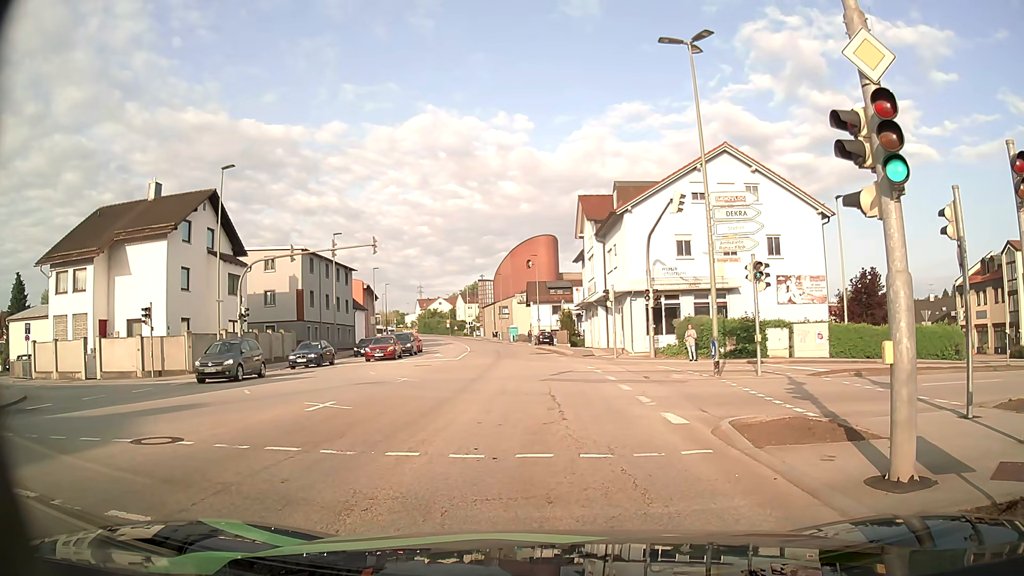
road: tertiary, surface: asphalt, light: Day
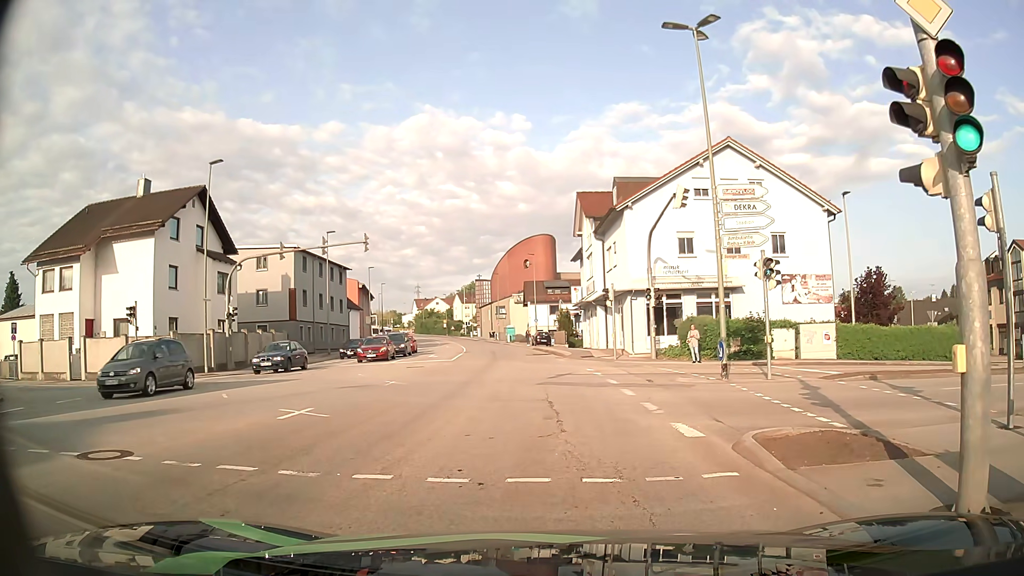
(0.0, +1.3) m; +1°
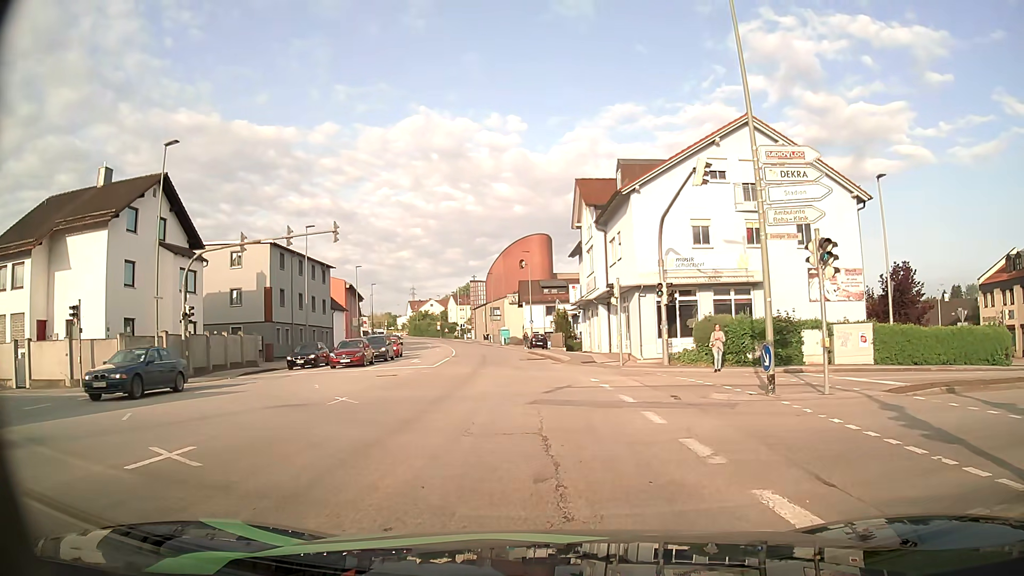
(0.0, +4.5) m; -1°
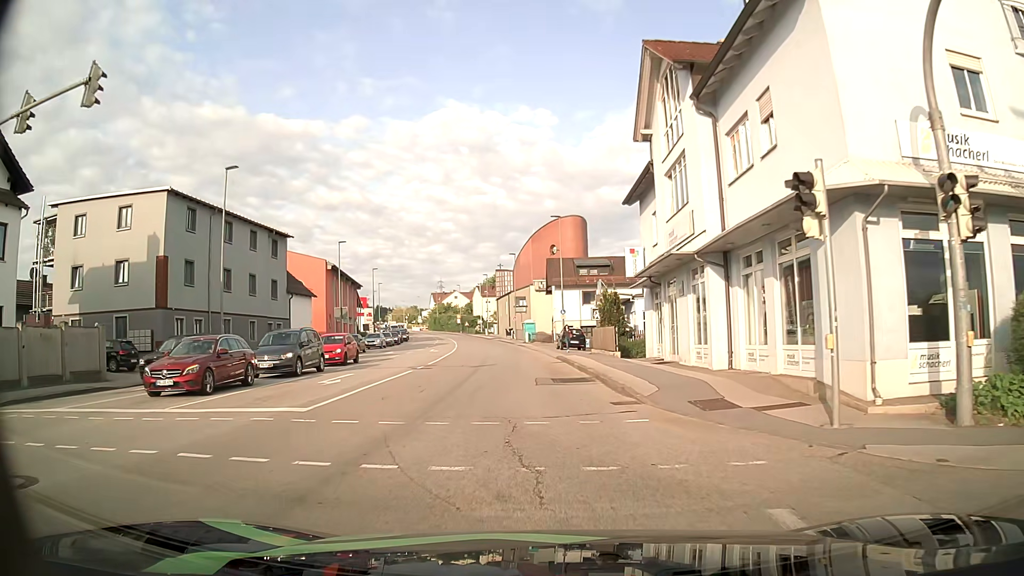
(-0.3, +19.2) m; -2°
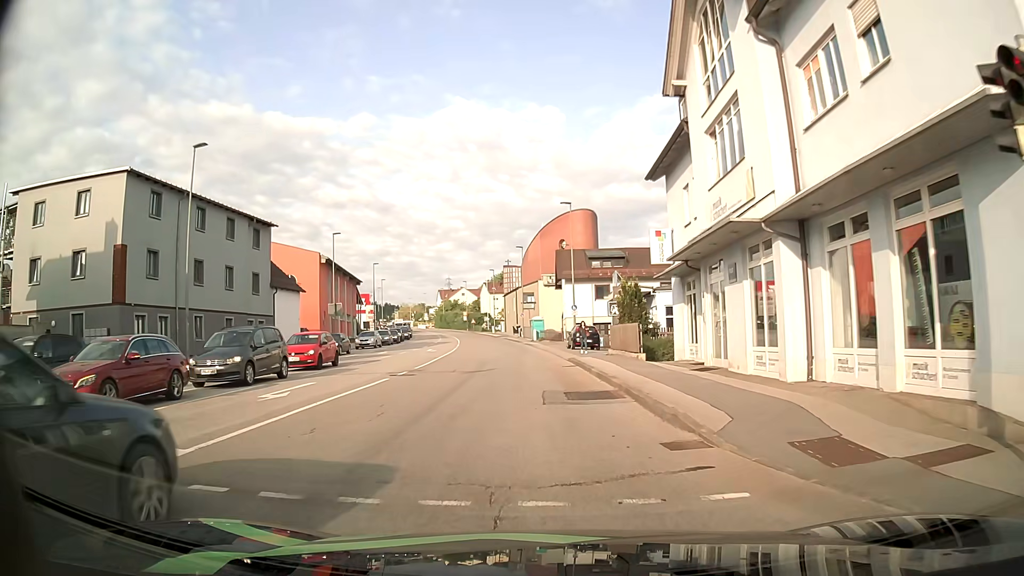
(-0.1, +4.6) m; -2°
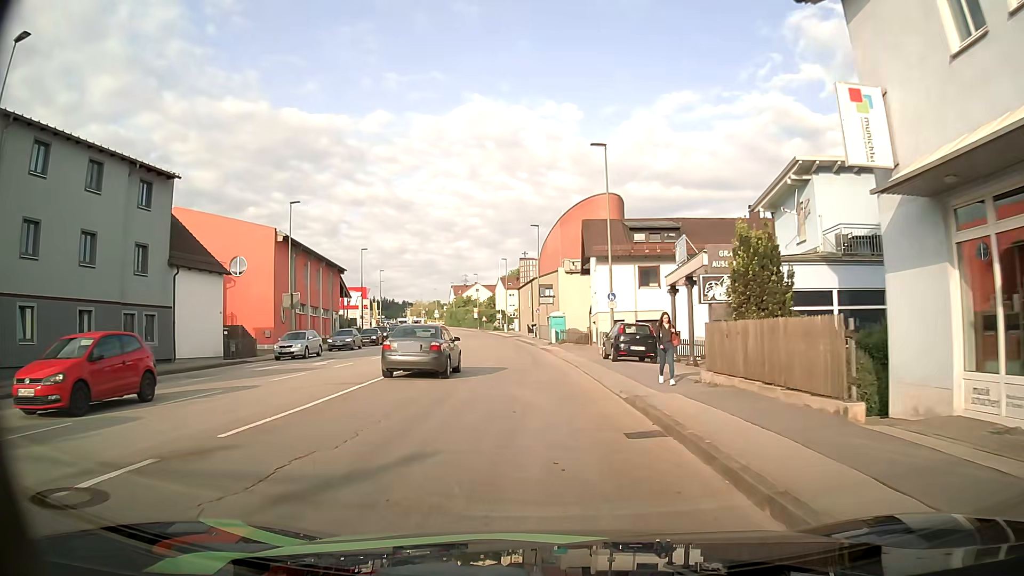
(-0.1, +15.3) m; 0°
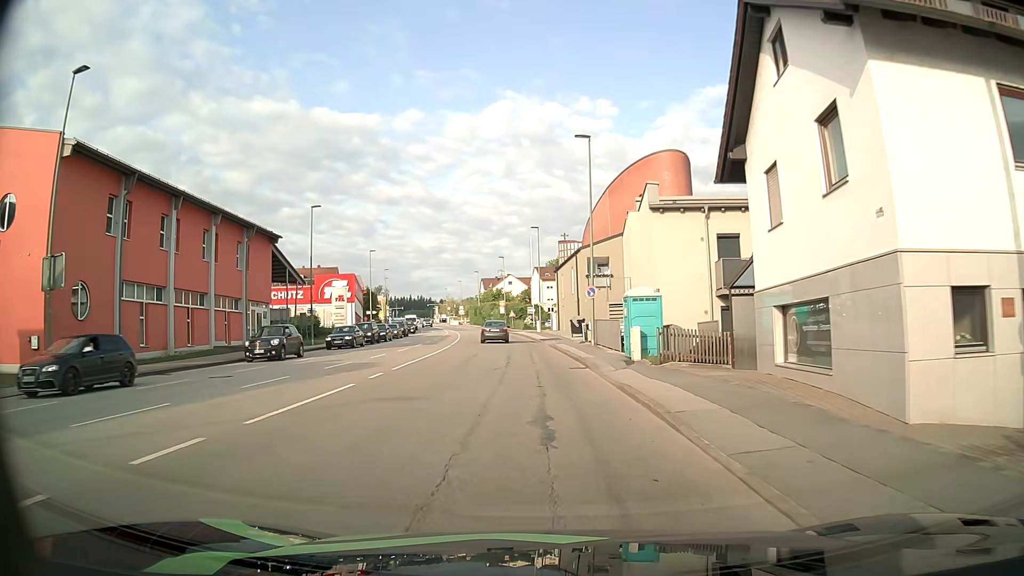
(-1.4, +28.7) m; -4°
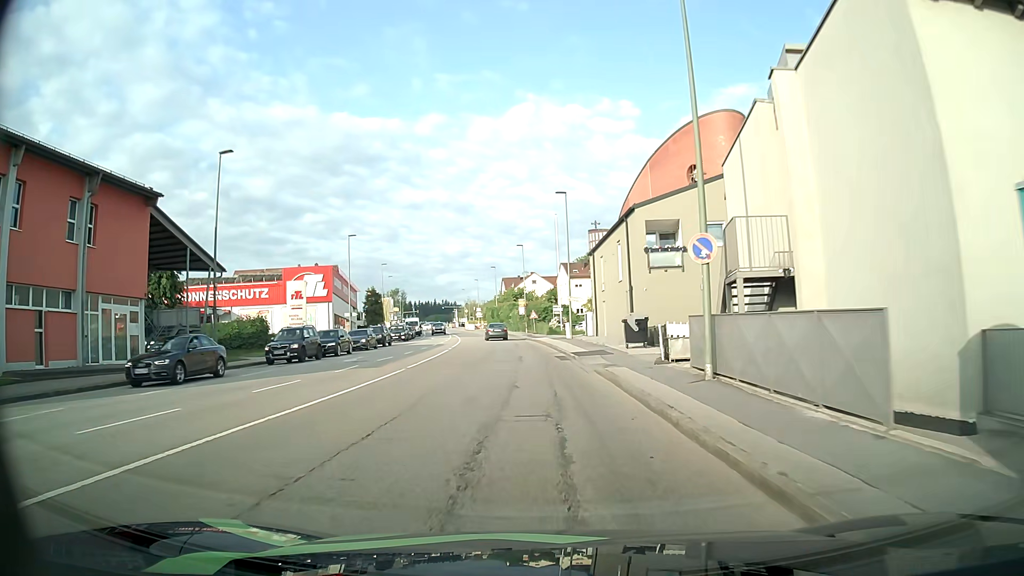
(-0.4, +19.0) m; -2°
(0, +10) (0, +20) (-1, +30) (-2, +40) (-3, +50) (-4, +60) (-6, +70) (-7, +80) (-9, +89) (-11, +99) m
